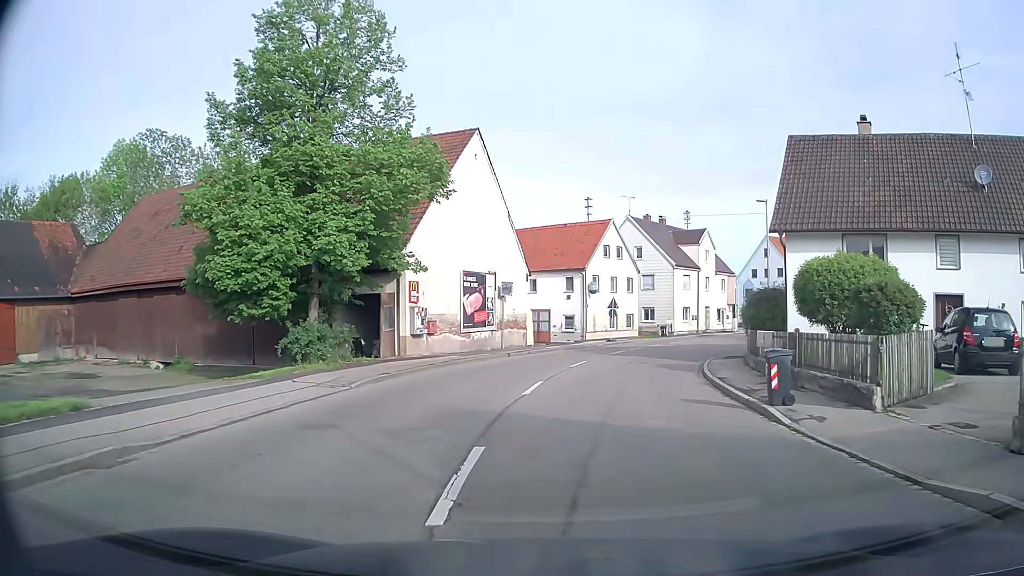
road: tertiary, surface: asphalt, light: Day
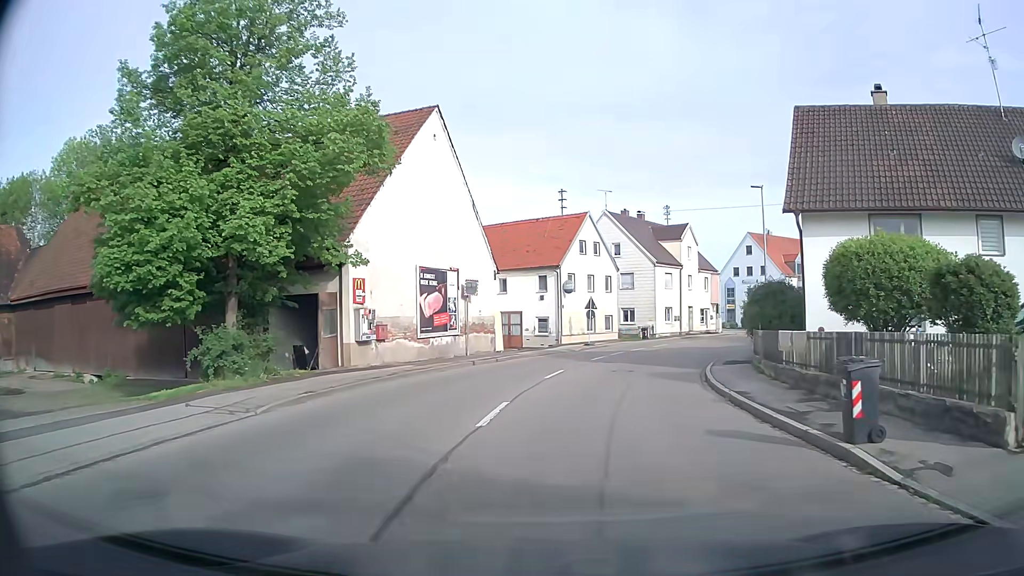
(+0.1, +4.2) m; +2°
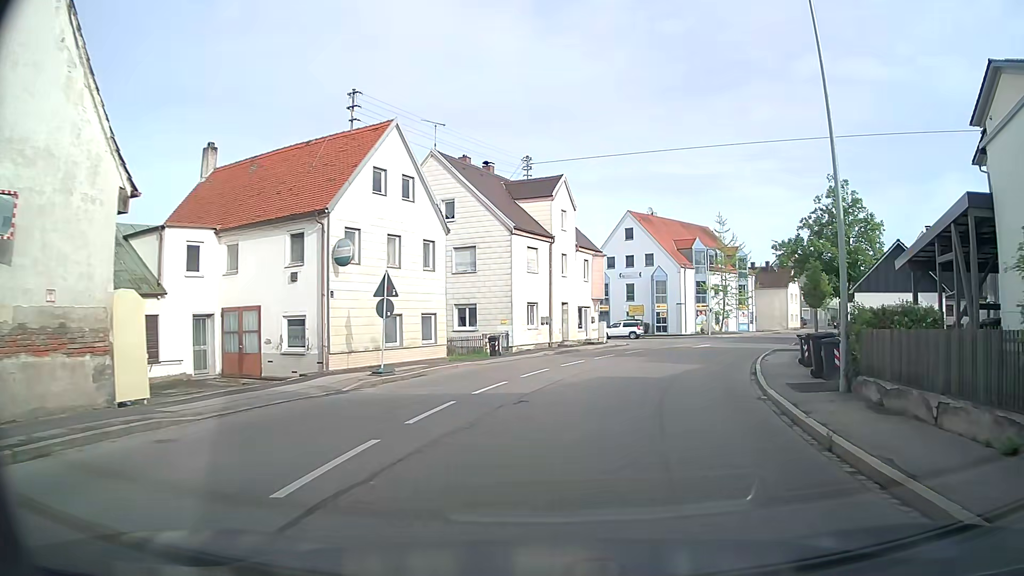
(+2.2, +21.9) m; +12°
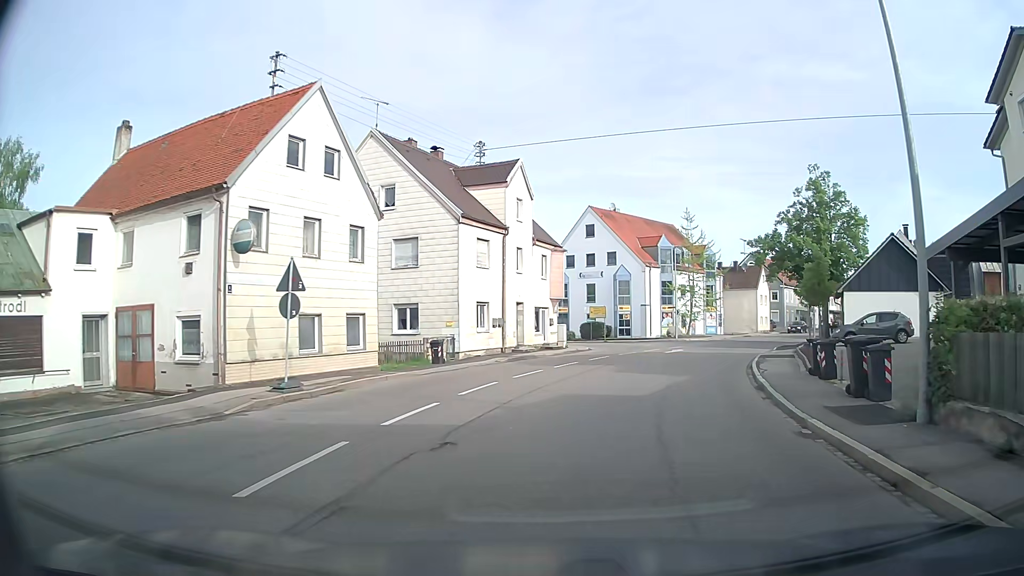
(+0.2, +4.4) m; +4°
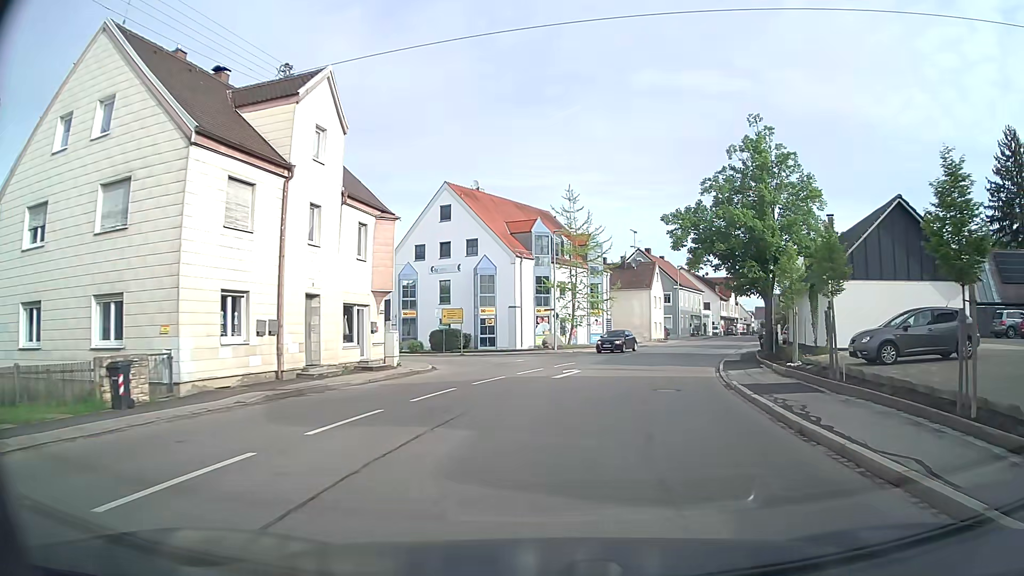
(+1.5, +13.9) m; +11°
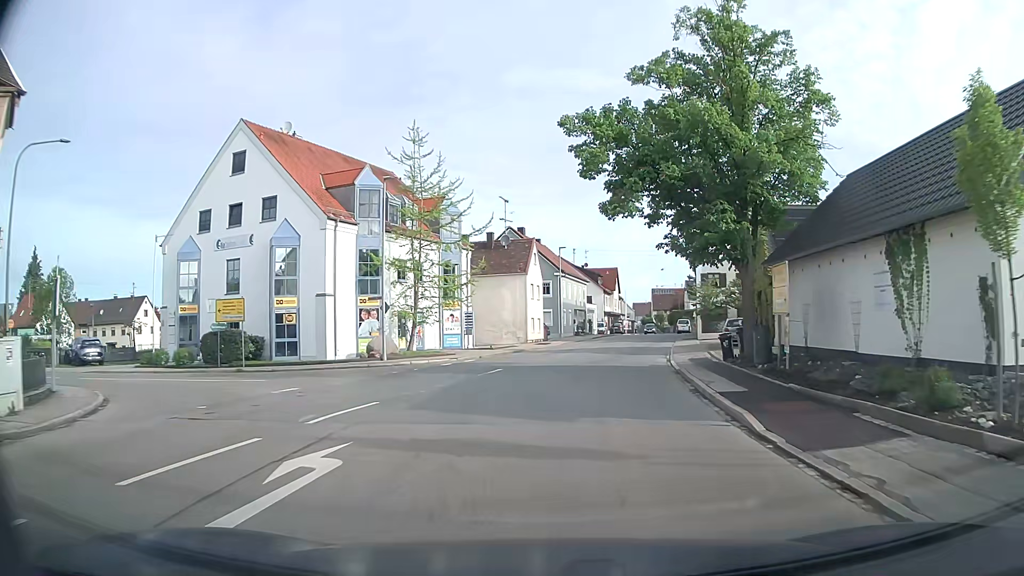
(+1.8, +16.3) m; +10°
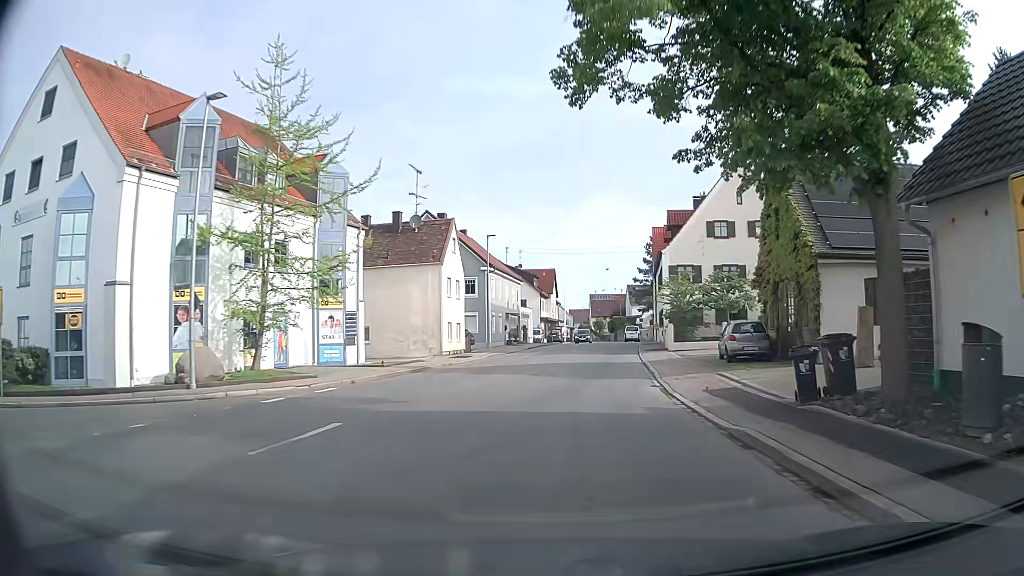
(+0.8, +12.3) m; +7°
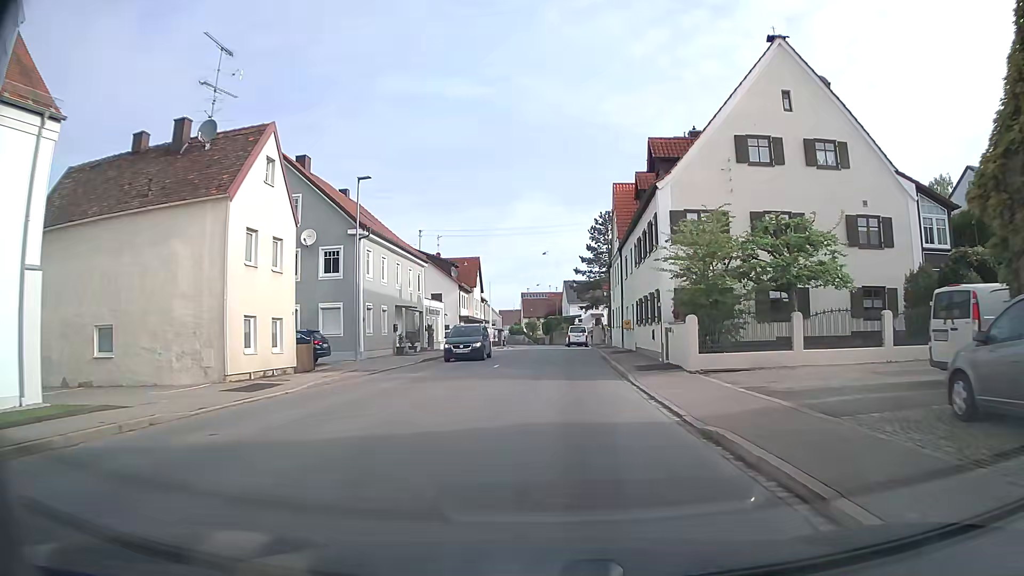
(+1.0, +19.5) m; +6°
(0, +10) (0, +20) (0, +30) (+1, +40) (0, +50) (0, +60) (0, +70) (0, +80) (0, +90) (0, +100) m
